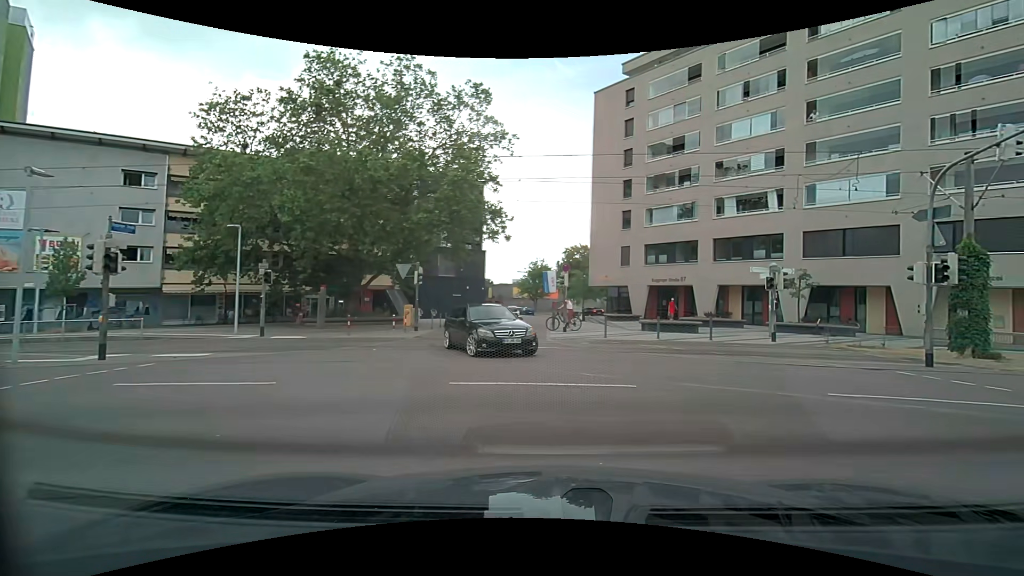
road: residential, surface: asphalt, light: Day
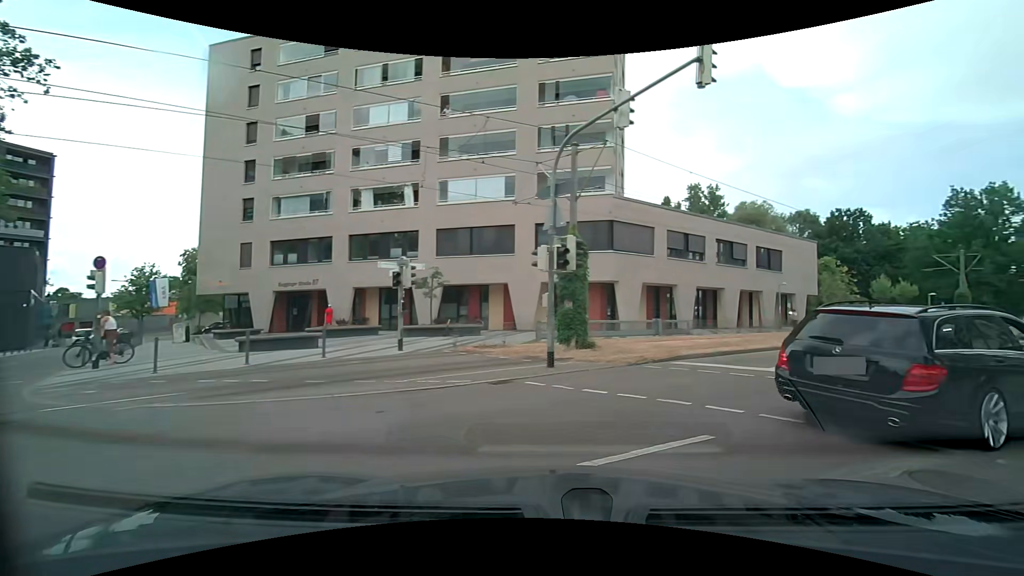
(+1.7, +5.8) m; +37°
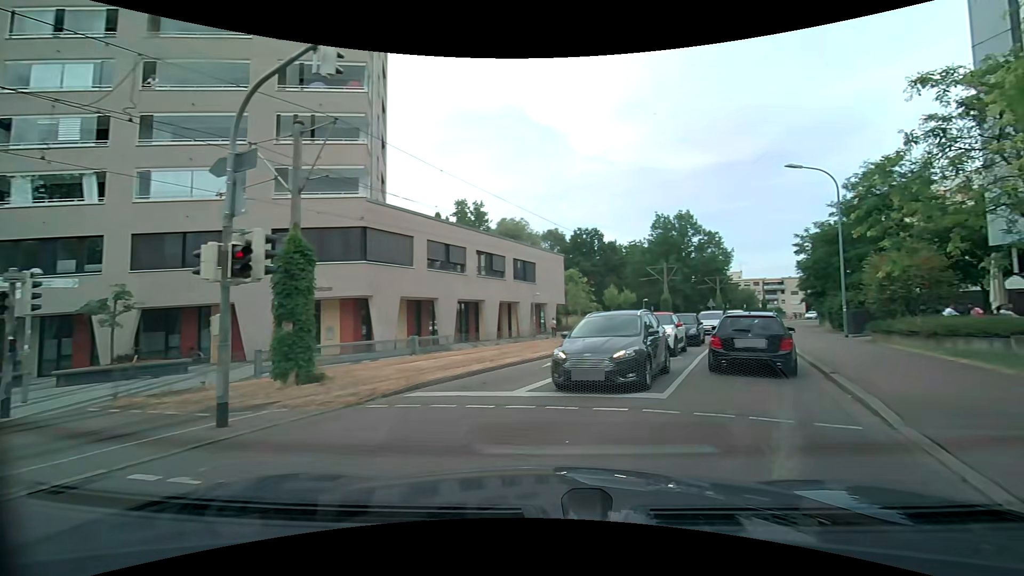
(+0.6, +3.2) m; +24°
